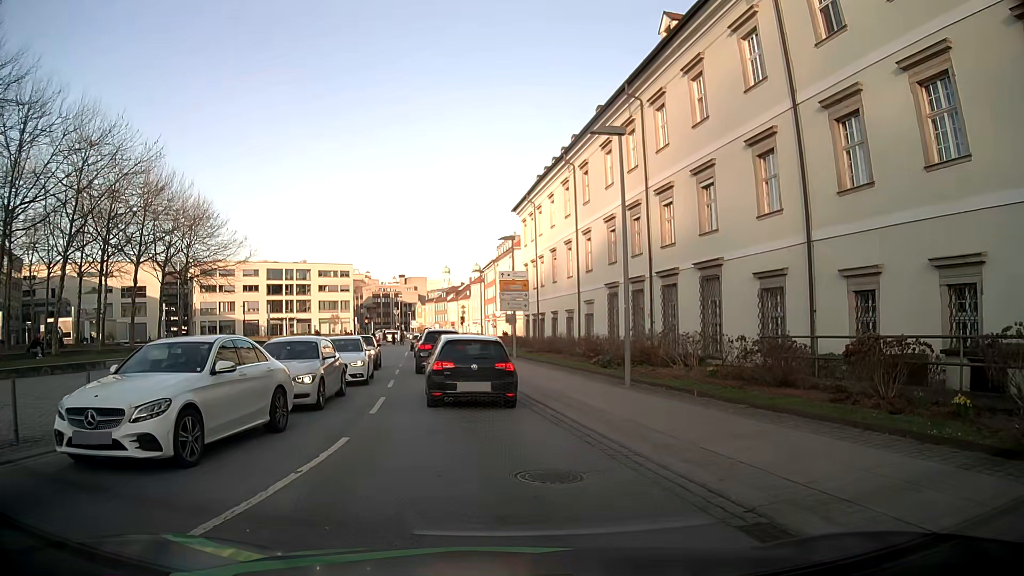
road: tertiary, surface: asphalt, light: Day
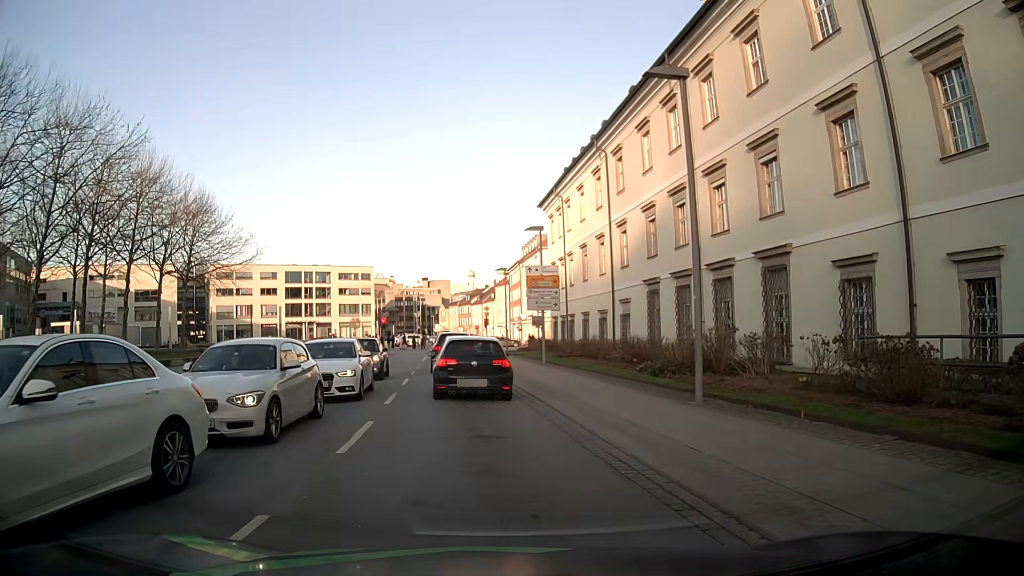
(-0.1, +4.3) m; -2°
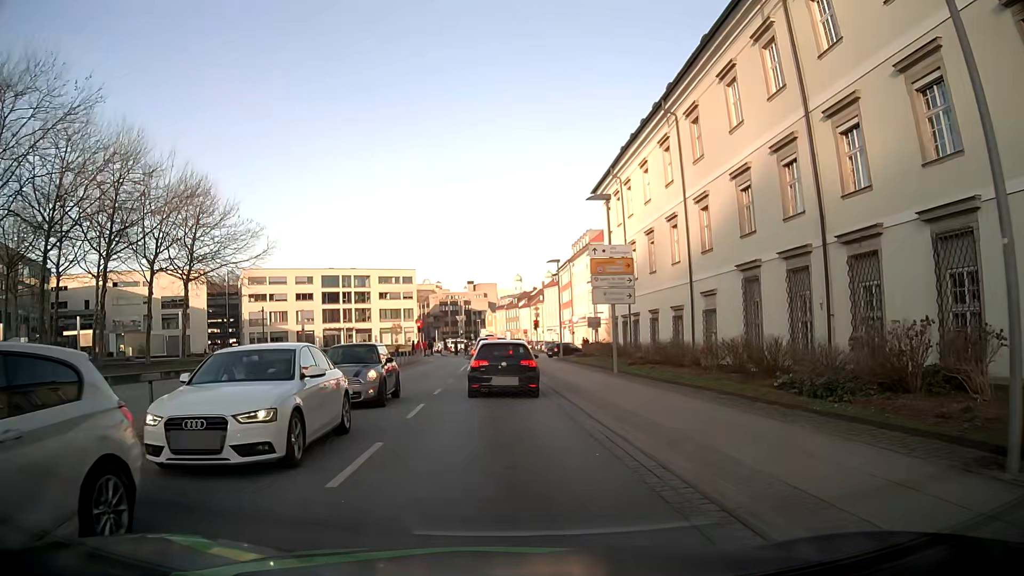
(-0.3, +7.9) m; -3°
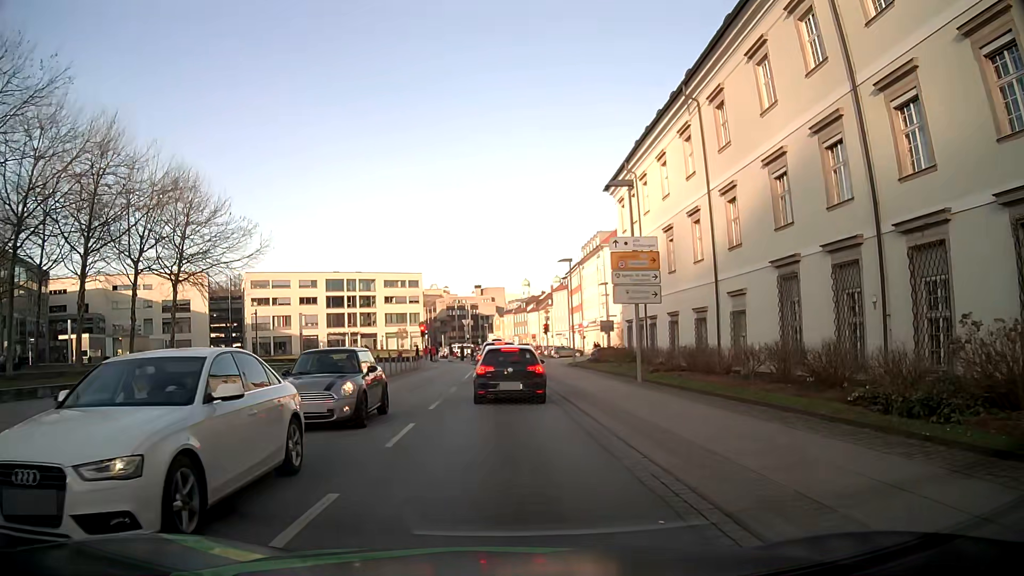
(-0.1, +3.0) m; -1°
